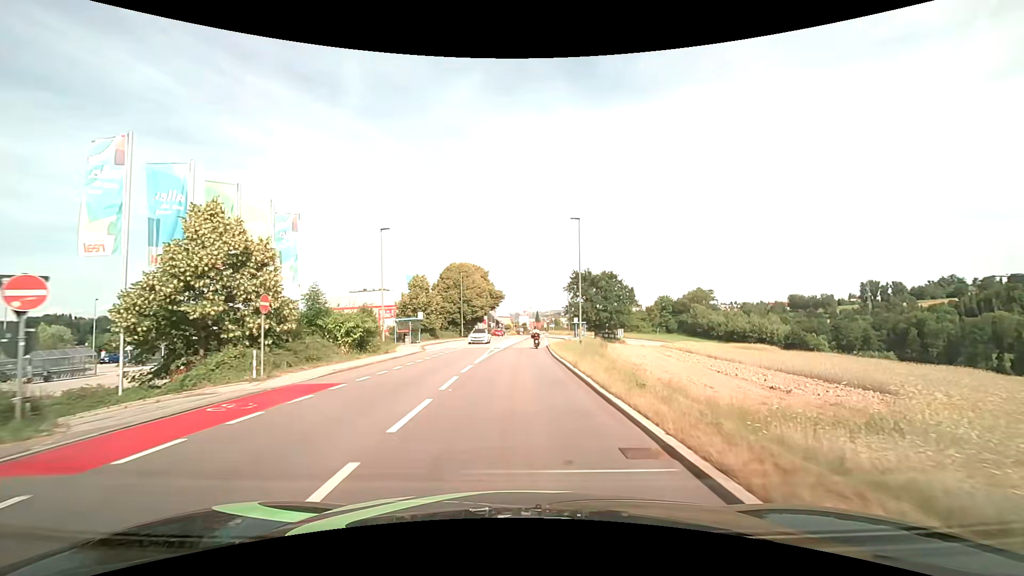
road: tertiary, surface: asphalt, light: Day
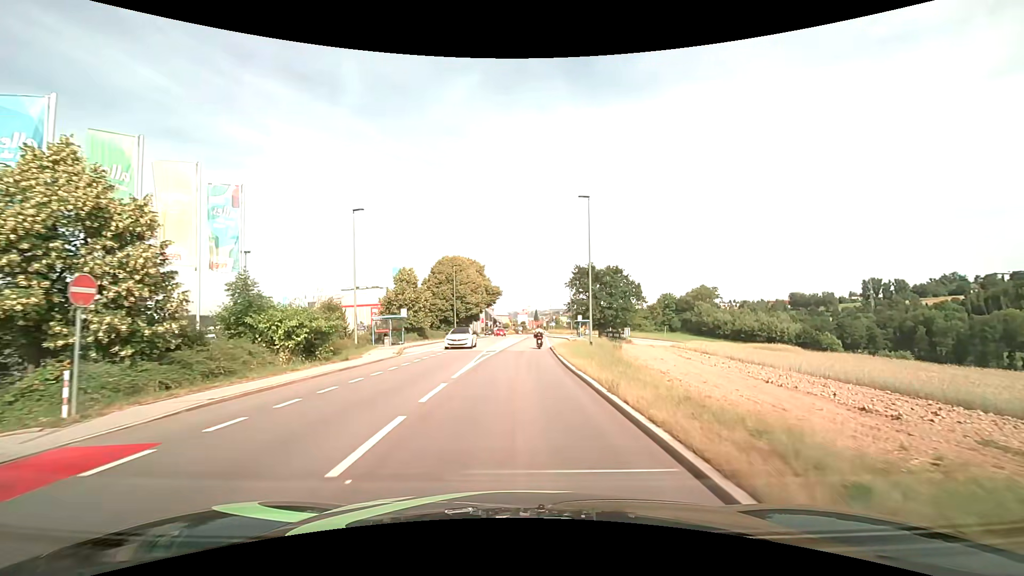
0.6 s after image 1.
(0.0, +6.4) m; 0°
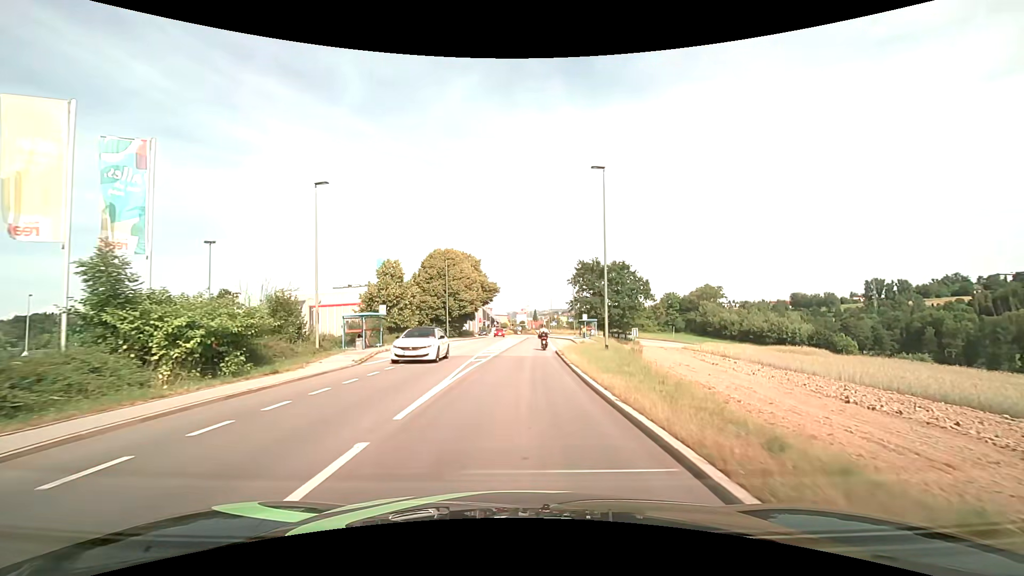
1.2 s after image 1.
(0.0, +6.3) m; 0°
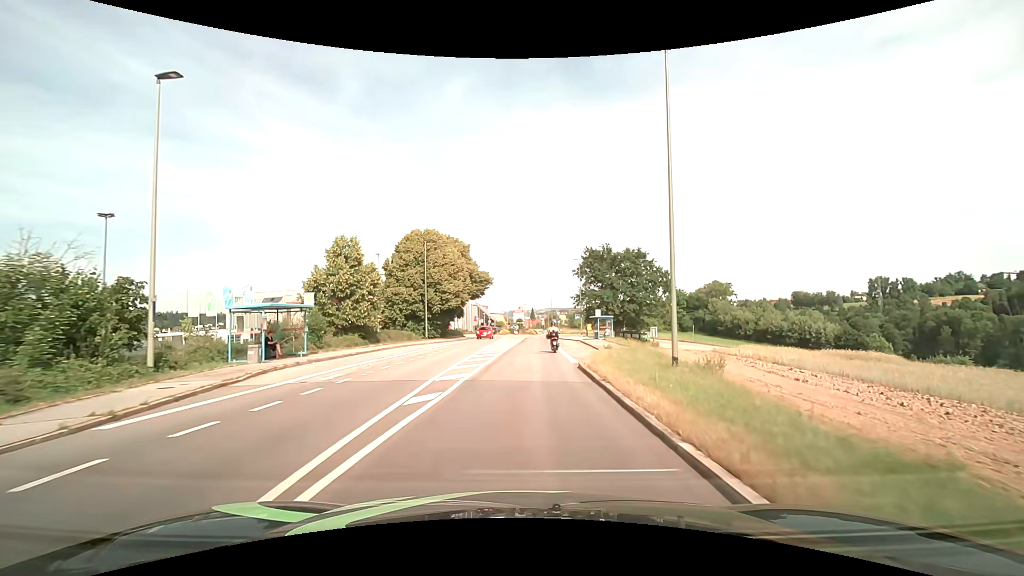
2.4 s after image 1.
(0.0, +12.2) m; +1°
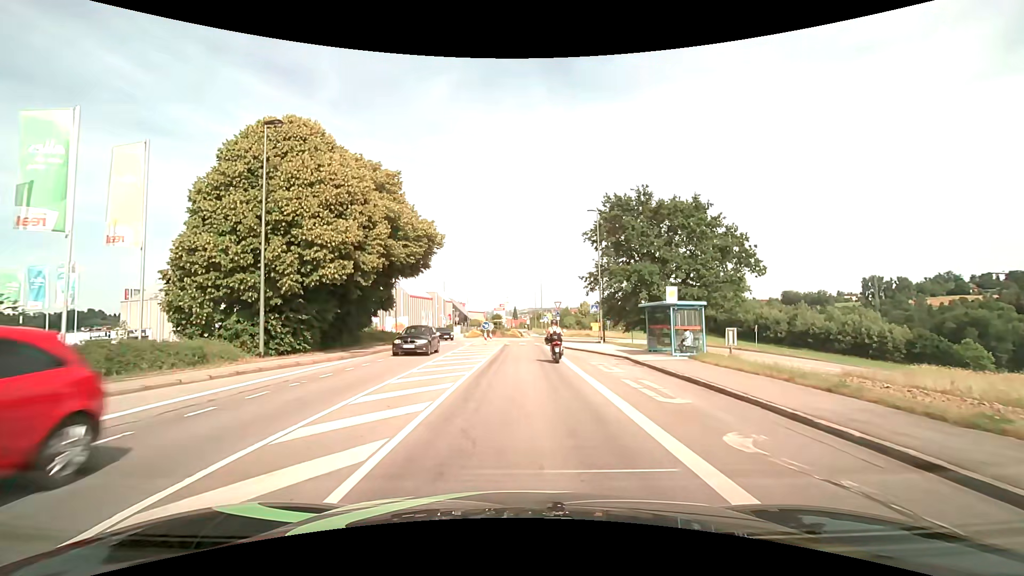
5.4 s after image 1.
(+0.6, +28.1) m; +2°
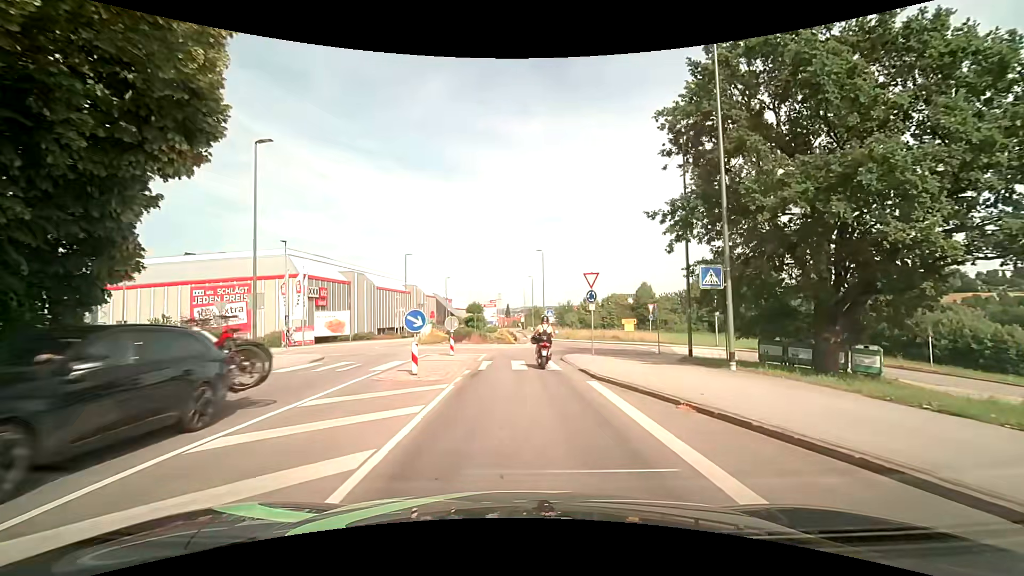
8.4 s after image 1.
(+0.1, +24.0) m; +1°
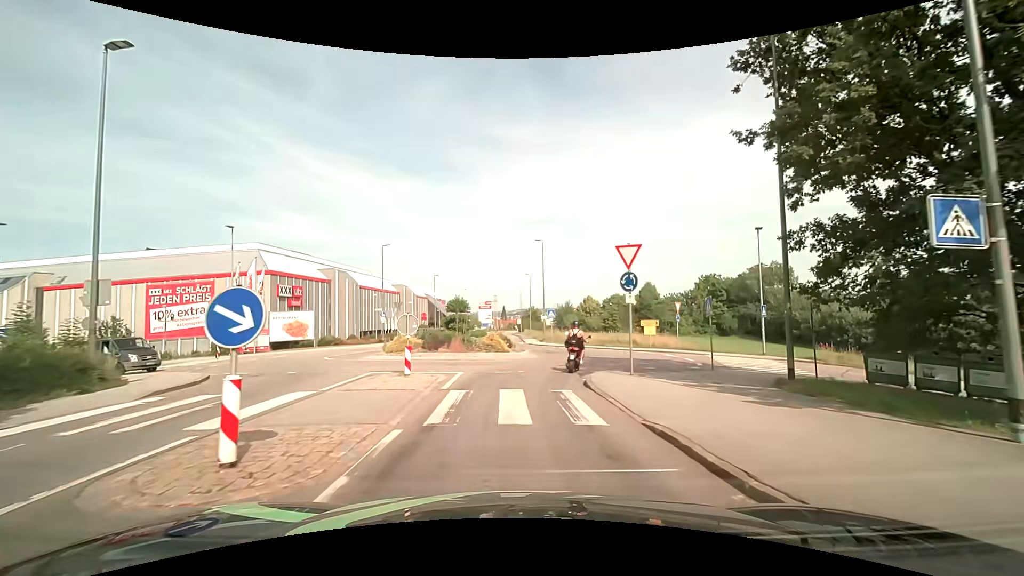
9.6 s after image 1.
(0.0, +8.2) m; 0°
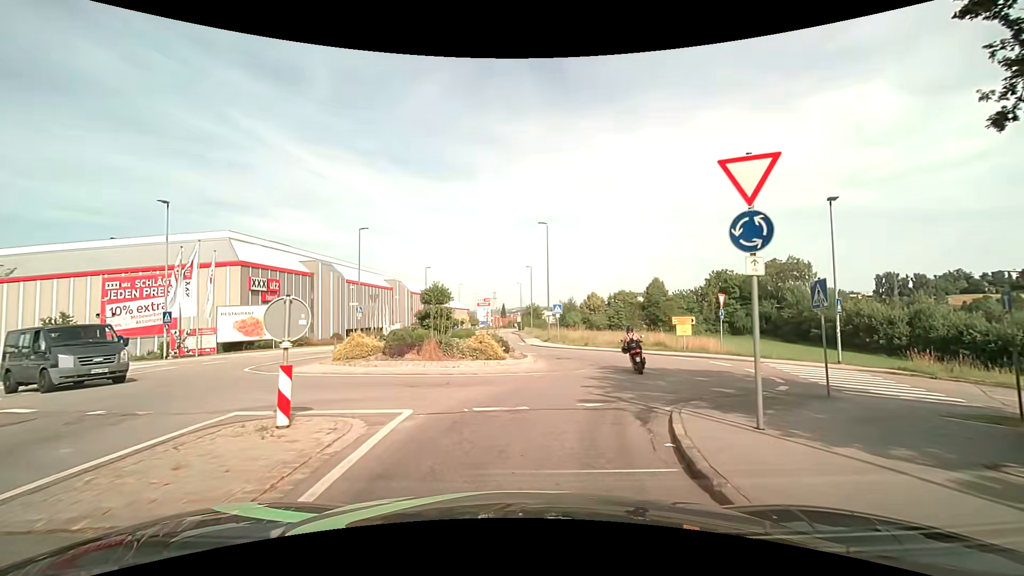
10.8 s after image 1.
(0.0, +7.3) m; 0°
(+1, +10) (+5, +19) (+4, +29) (0, +38) (-1, +48) (-1, +58) (-2, +68) (-2, +78) (-2, +88) (-2, +98) m
